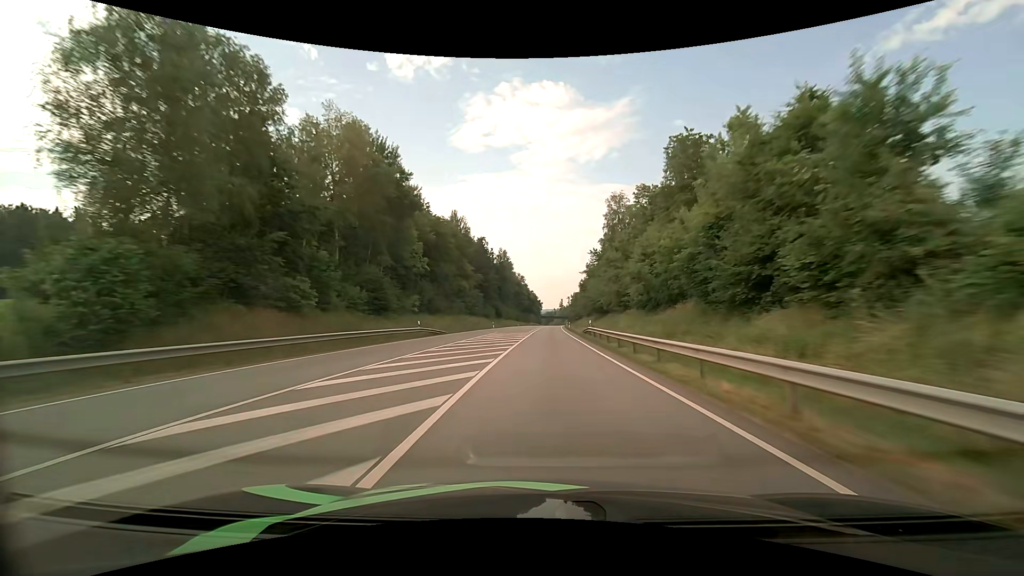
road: primary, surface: asphalt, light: Day
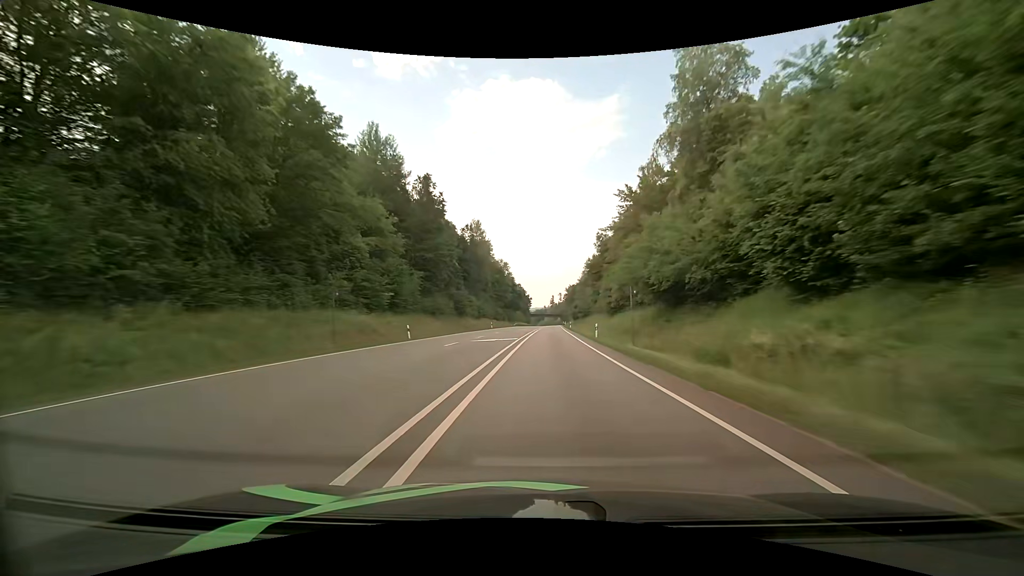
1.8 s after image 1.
(+0.5, +52.6) m; +1°
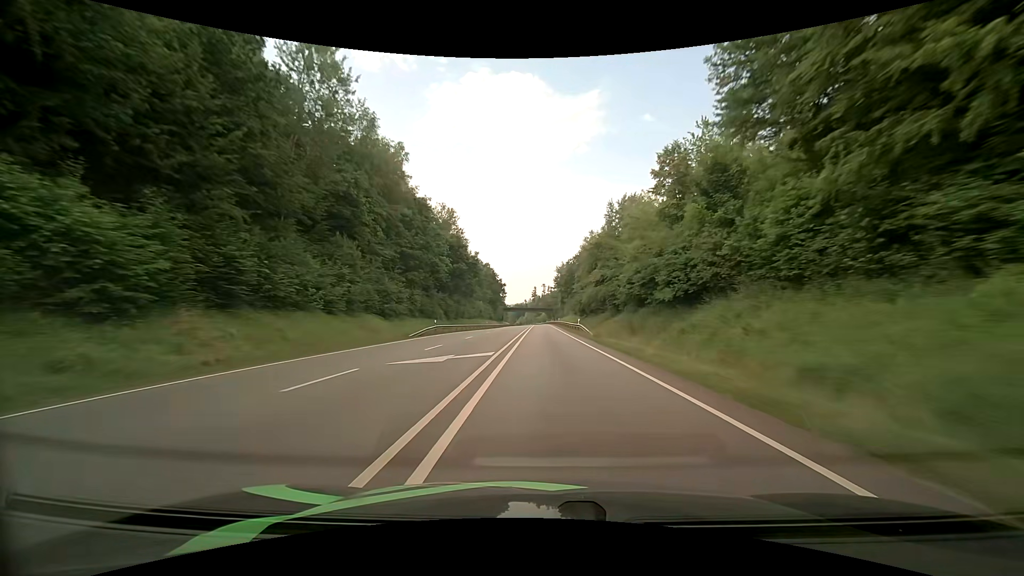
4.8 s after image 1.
(+1.4, +88.3) m; +2°
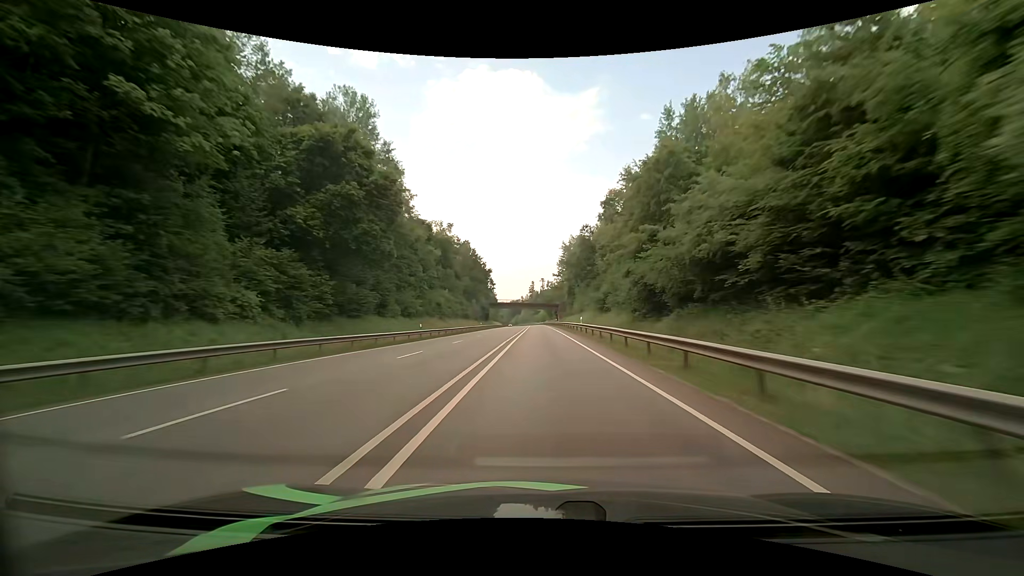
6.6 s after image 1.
(+0.1, +51.6) m; 0°
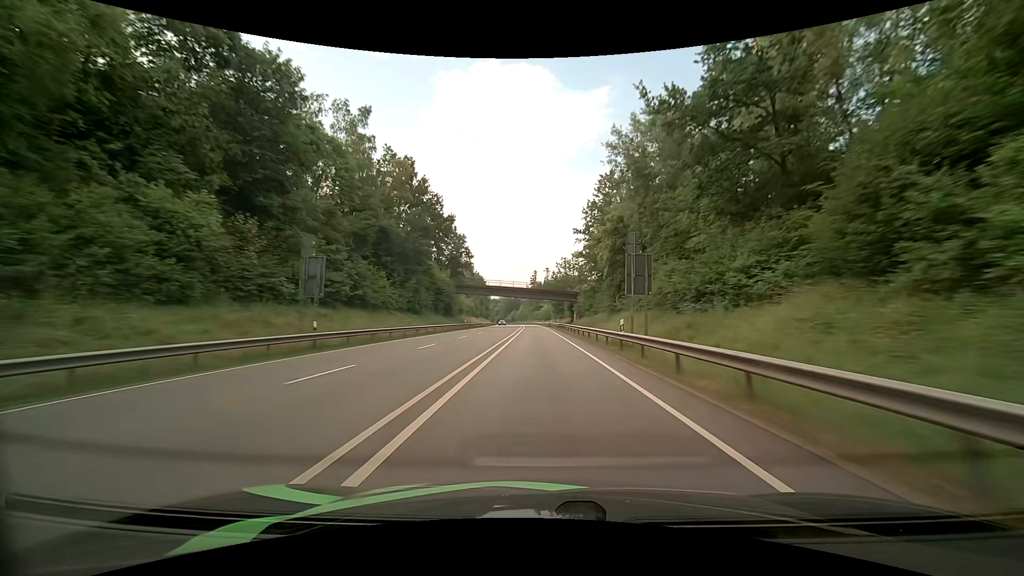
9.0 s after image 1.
(-0.3, +68.2) m; 0°
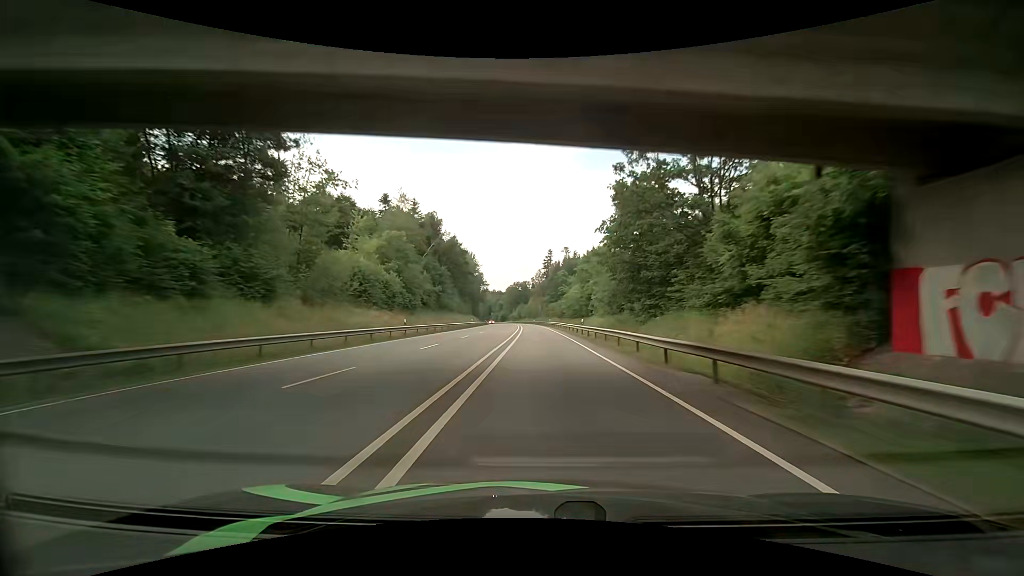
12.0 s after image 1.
(-1.7, +85.6) m; -2°
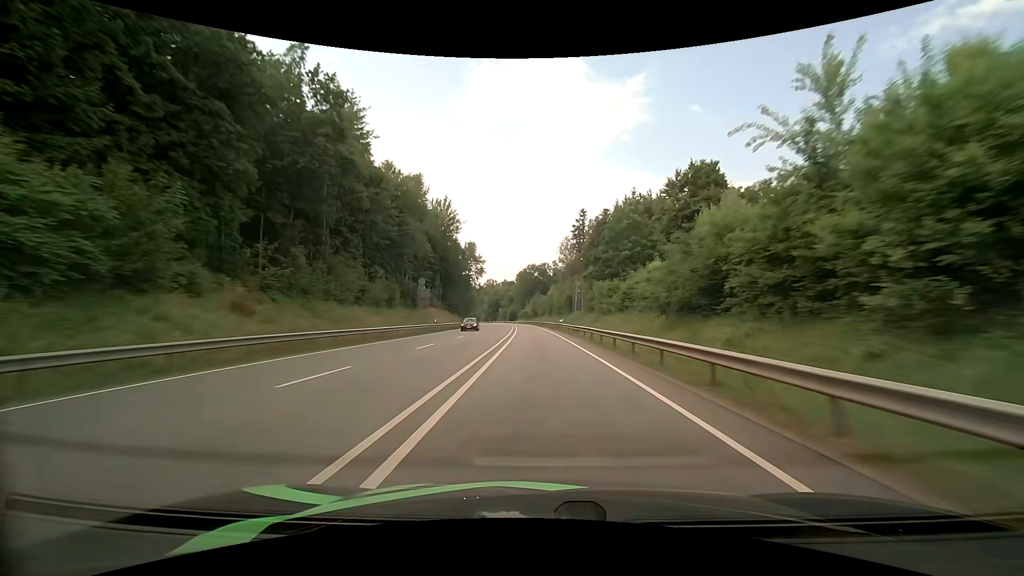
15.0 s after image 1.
(-1.2, +84.7) m; -2°
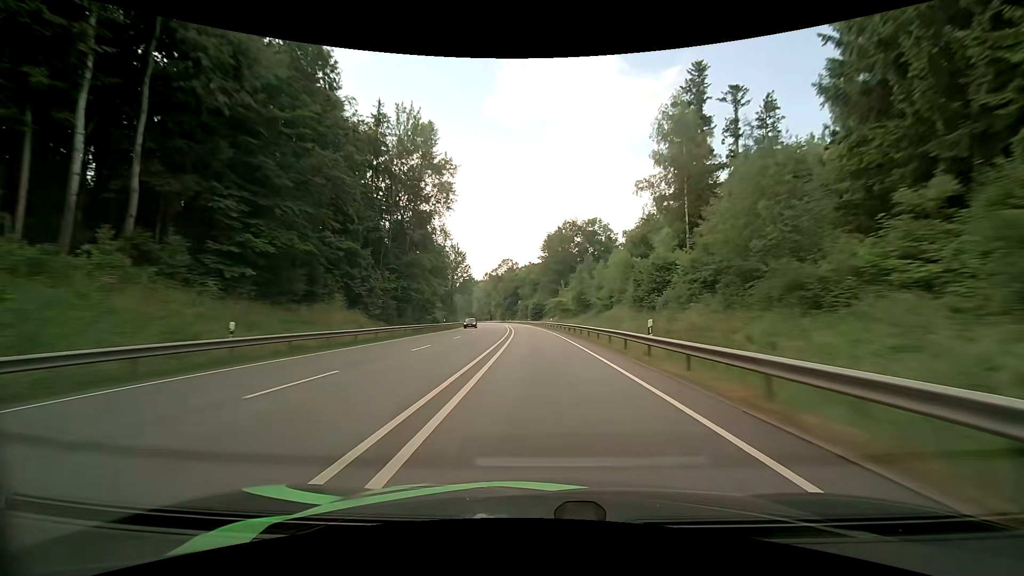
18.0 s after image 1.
(-2.7, +86.2) m; -4°
(0, +10) (0, +20) (0, +30) (-1, +40) (-1, +50) (-2, +60) (-2, +70) (-3, +80) (-4, +90) (-5, +100) m
